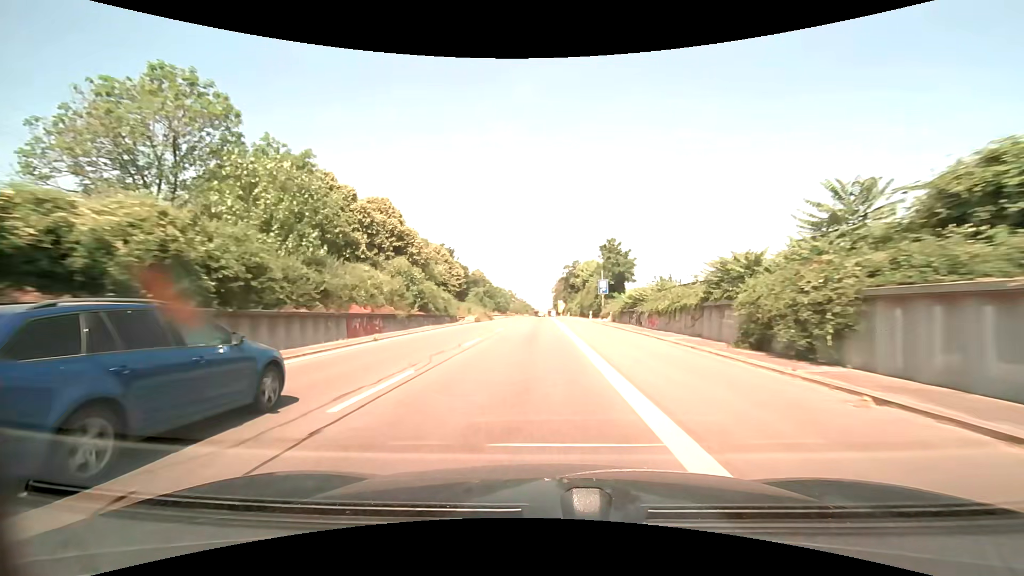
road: trunk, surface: asphalt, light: Day
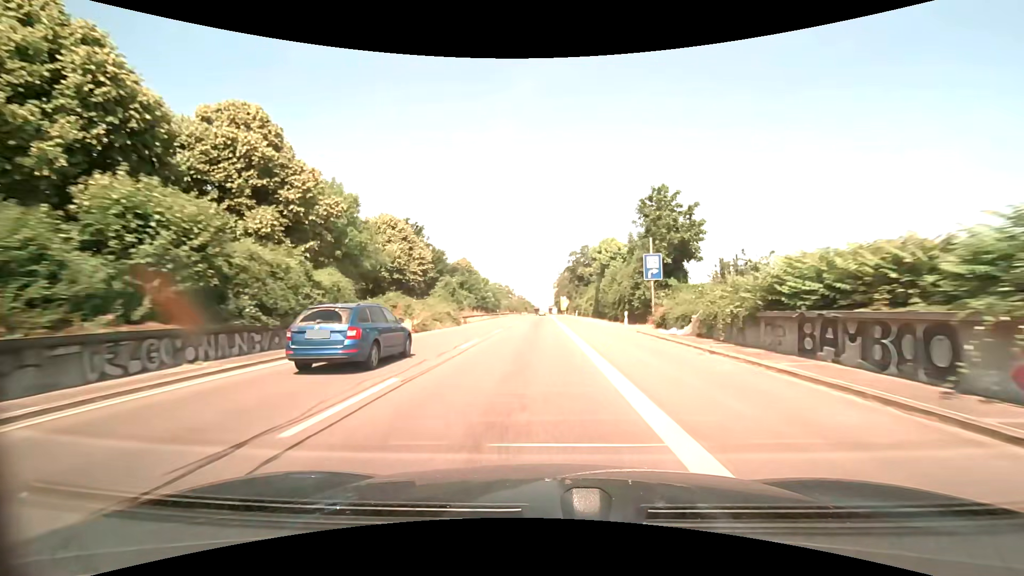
(-0.1, +24.3) m; 0°
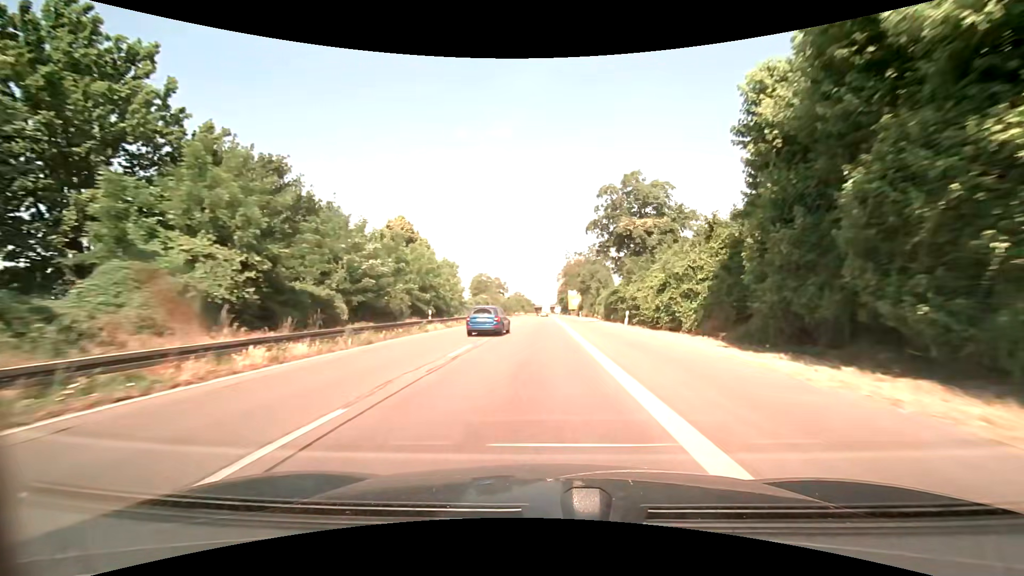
(0.0, +48.6) m; 0°
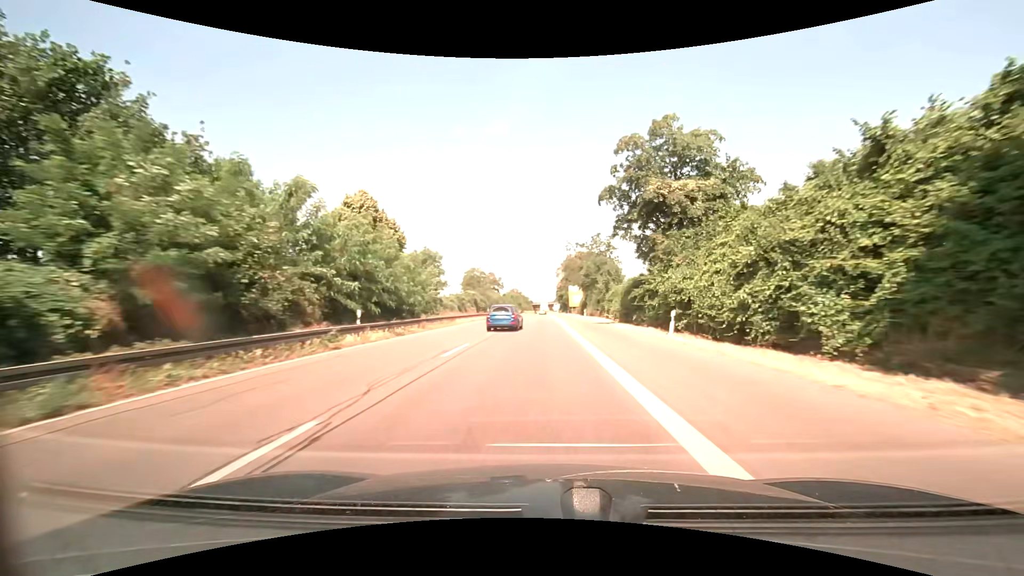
(0.0, +12.2) m; +1°
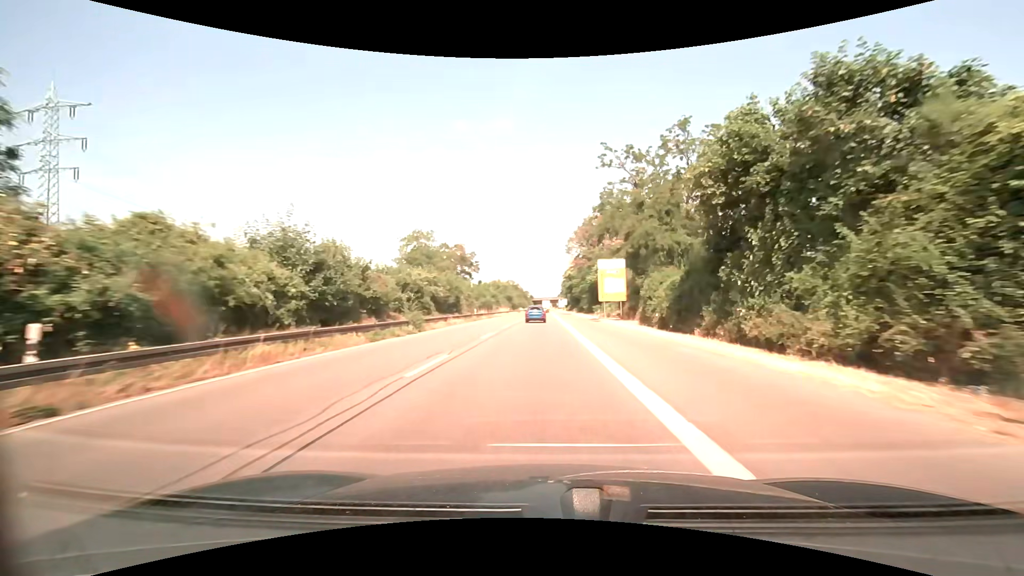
(-0.3, +61.1) m; 0°
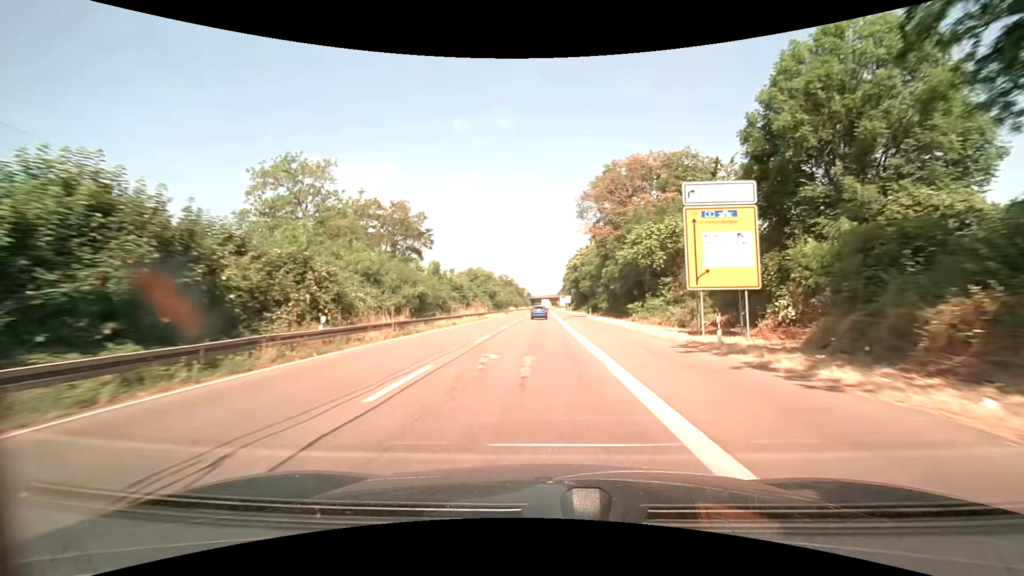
(+0.1, +36.7) m; 0°
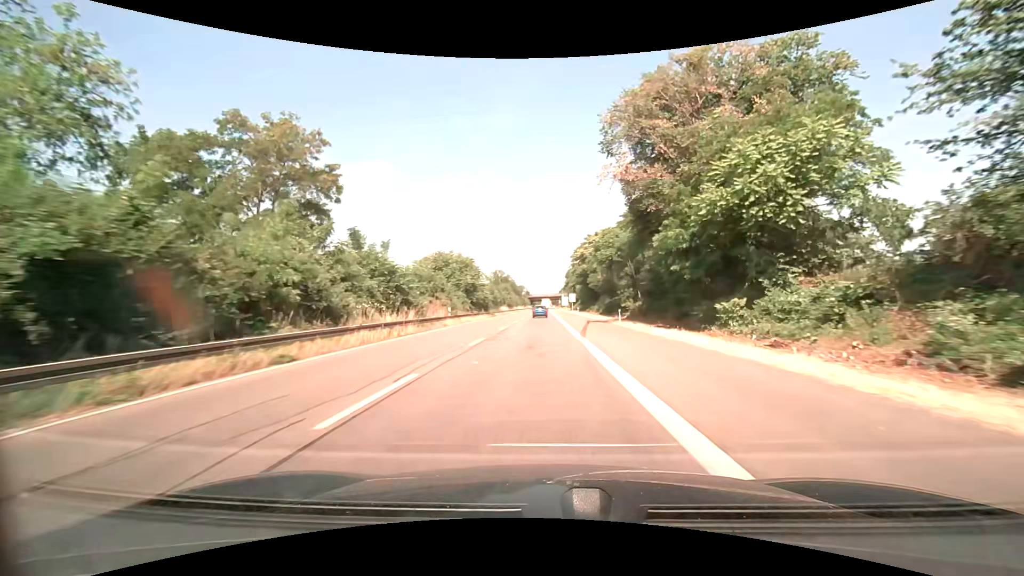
(0.0, +24.5) m; 0°
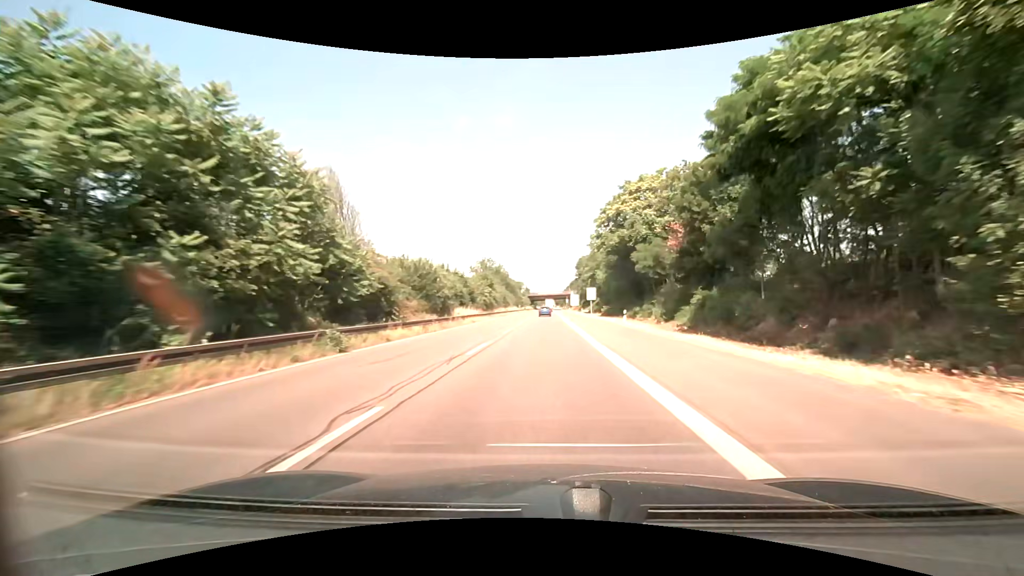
(-0.1, +48.8) m; 0°
(0, +10) (0, +20) (0, +30) (0, +40) (0, +50) (0, +60) (+1, +70) (+1, +80) (+1, +90) (+1, +100) m
